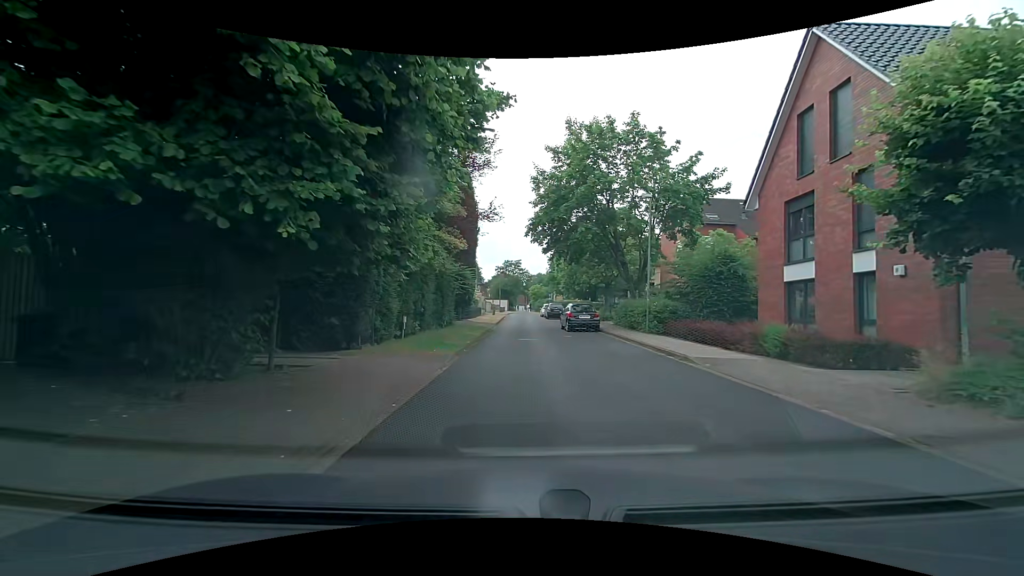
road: residential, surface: asphalt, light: Day
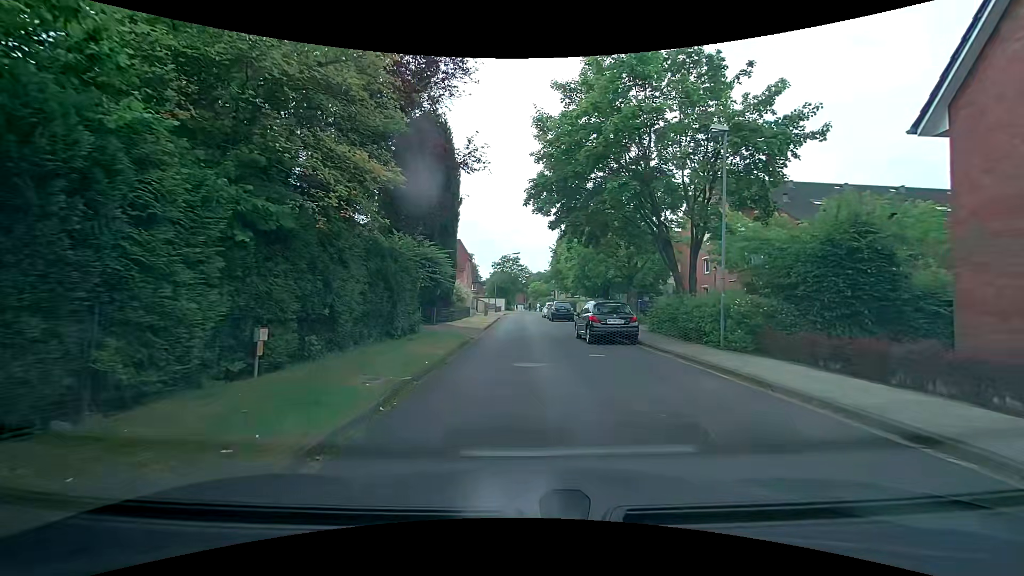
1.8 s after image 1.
(+0.2, +9.0) m; +1°
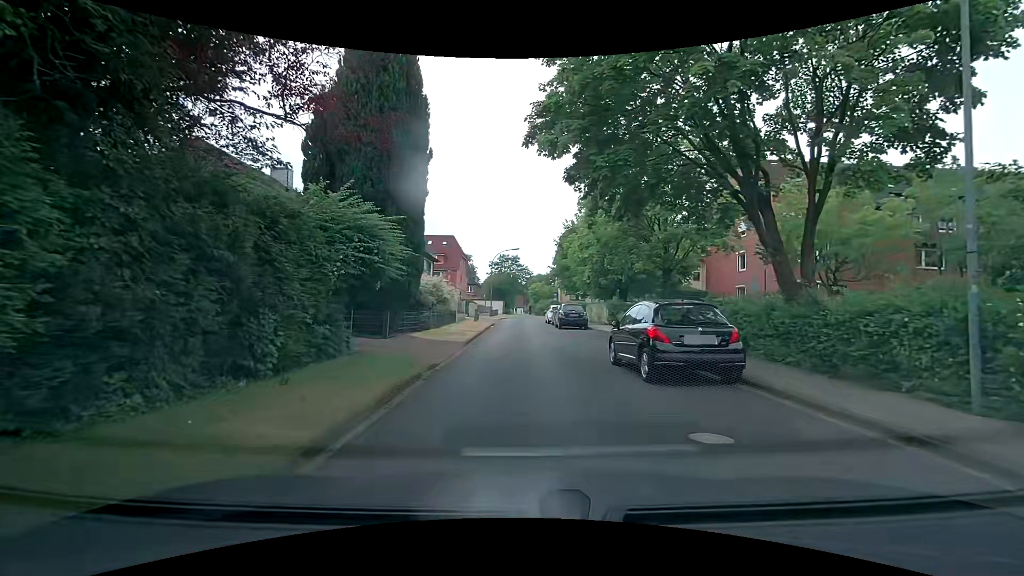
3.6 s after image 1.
(0.0, +8.0) m; 0°
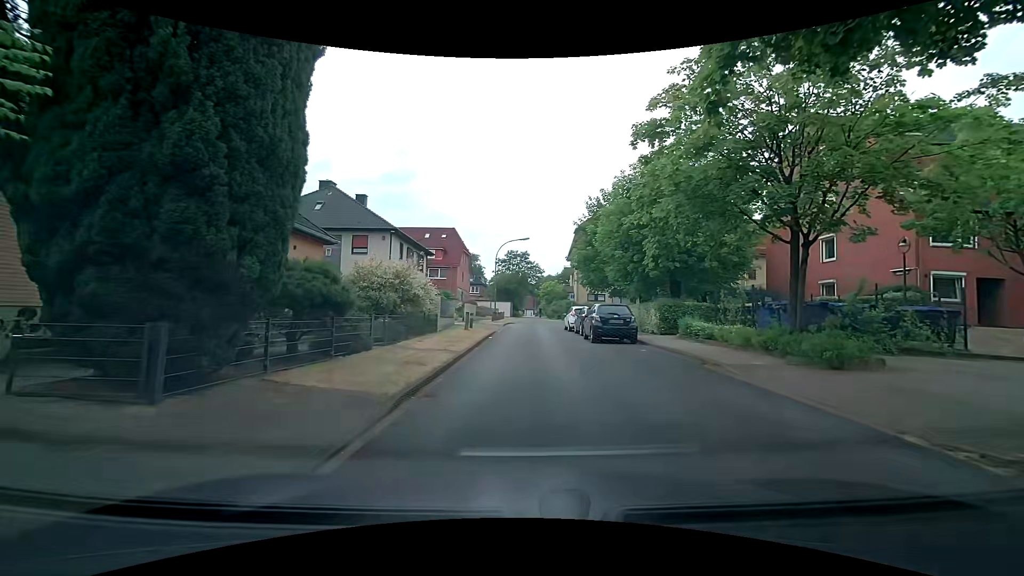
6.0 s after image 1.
(-0.1, +10.2) m; 0°
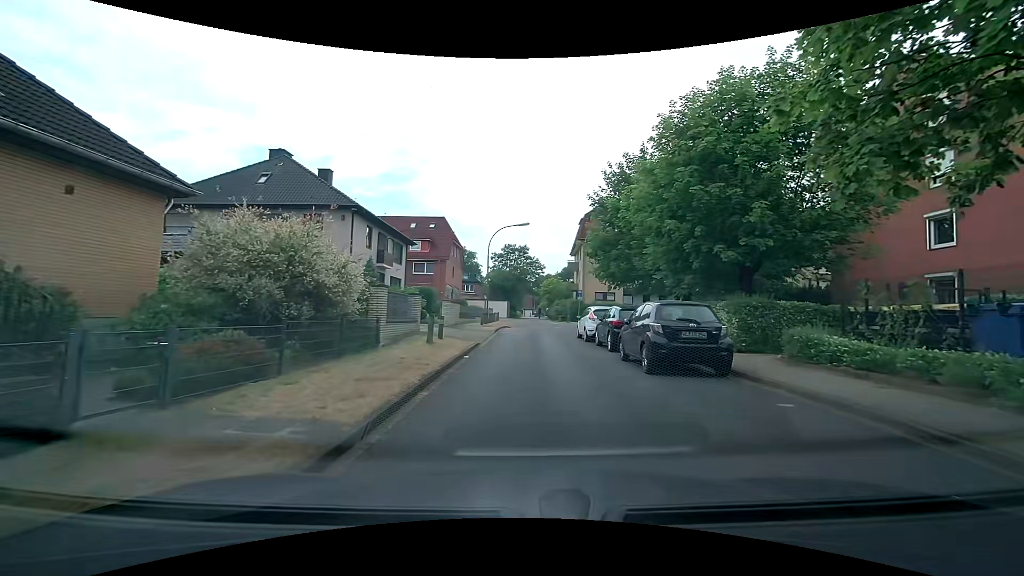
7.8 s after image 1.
(-0.1, +8.5) m; 0°
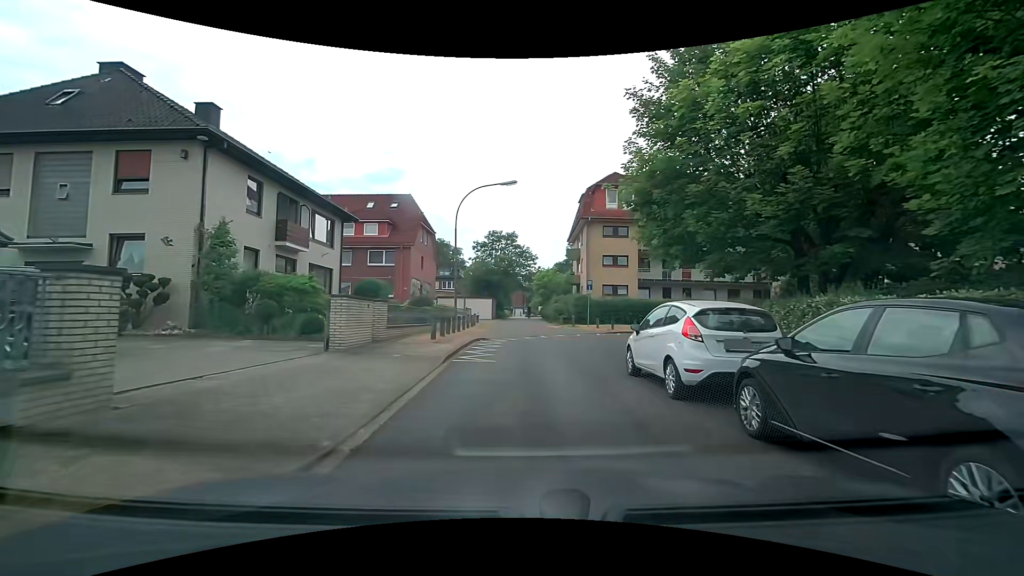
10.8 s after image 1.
(+0.1, +12.9) m; +2°
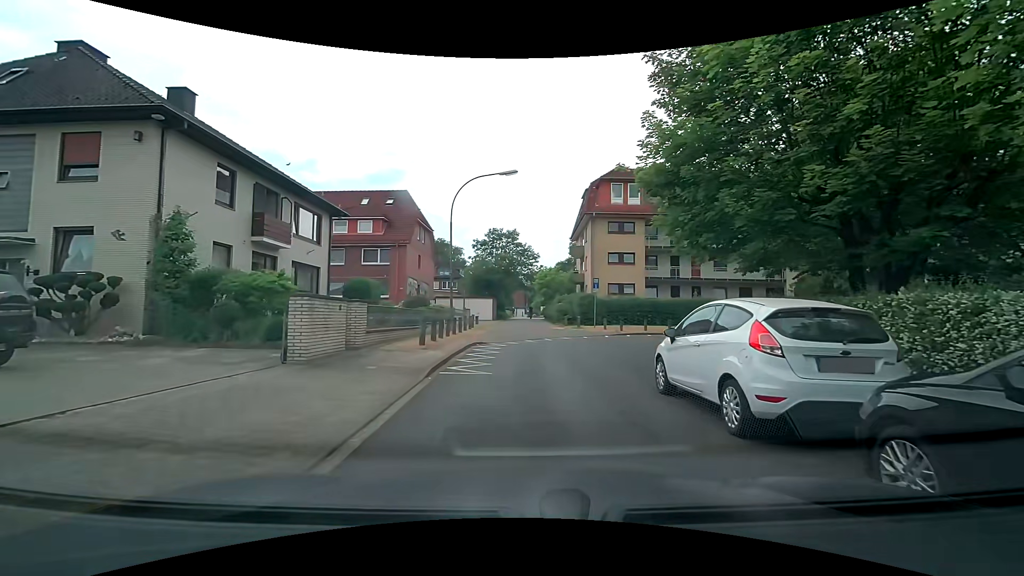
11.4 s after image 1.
(0.0, +2.1) m; -1°
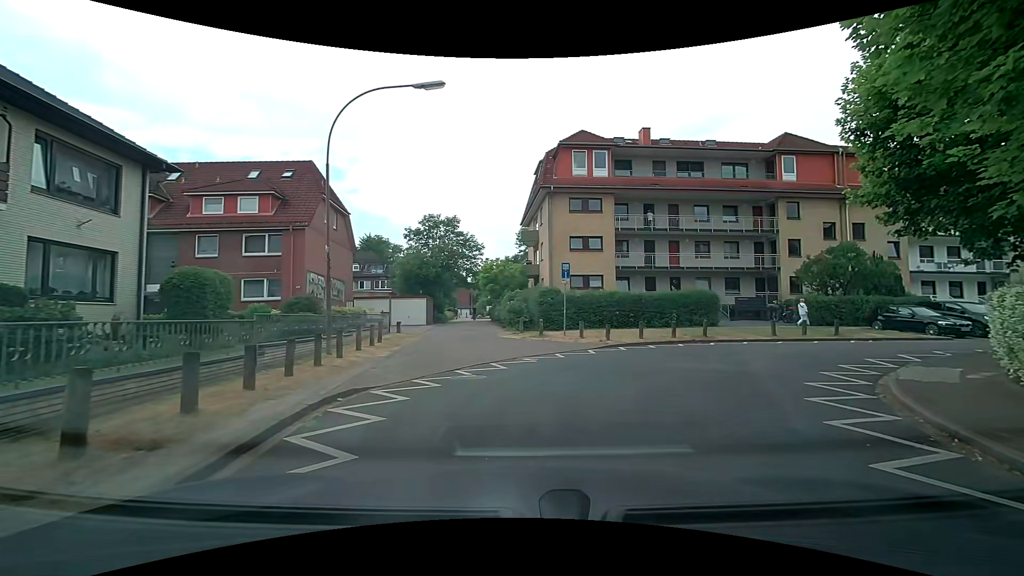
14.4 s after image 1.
(+0.1, +9.7) m; +7°
